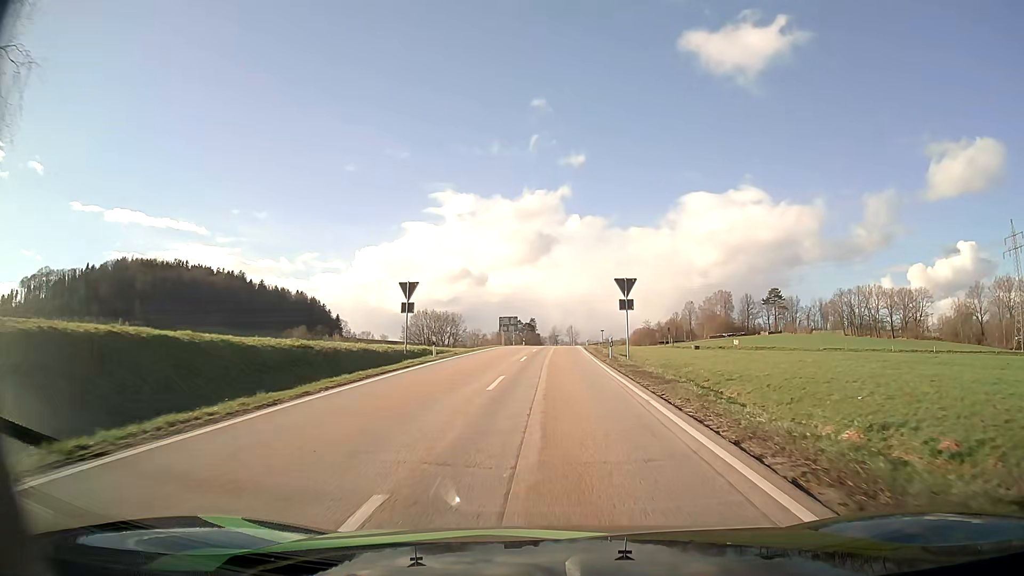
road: secondary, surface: asphalt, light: Day
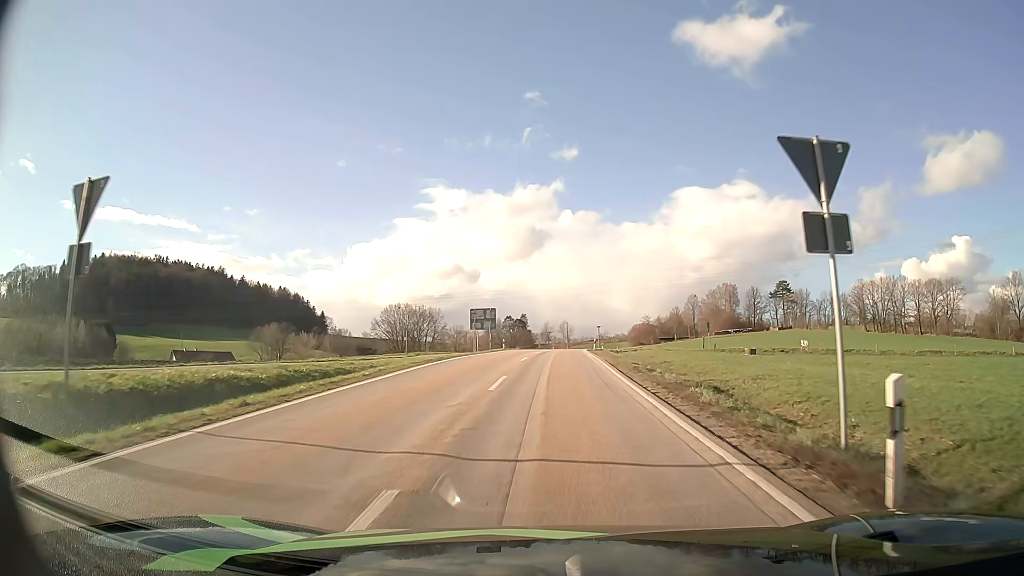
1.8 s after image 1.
(+0.2, +26.2) m; +1°
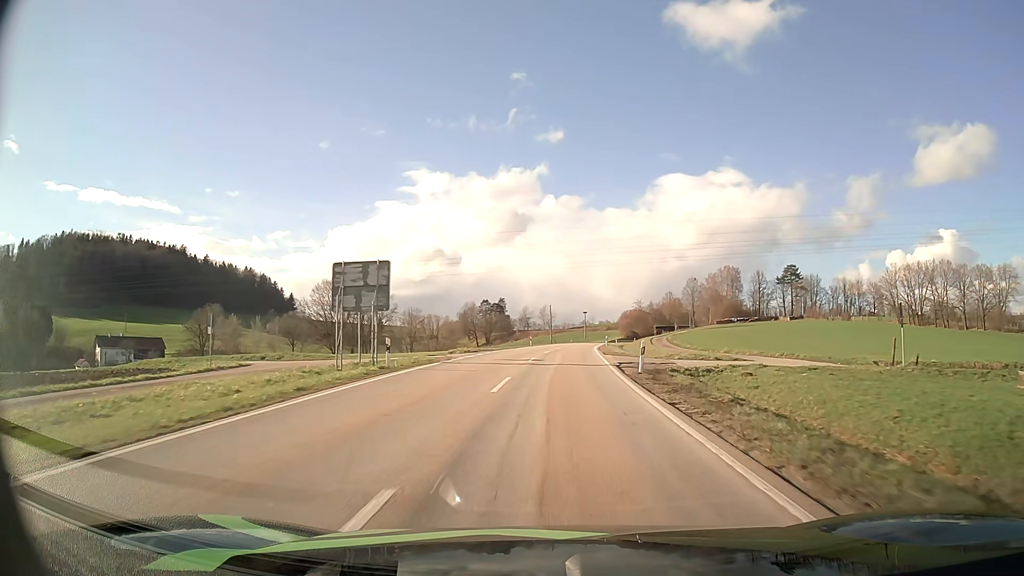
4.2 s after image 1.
(+0.4, +38.9) m; +2°
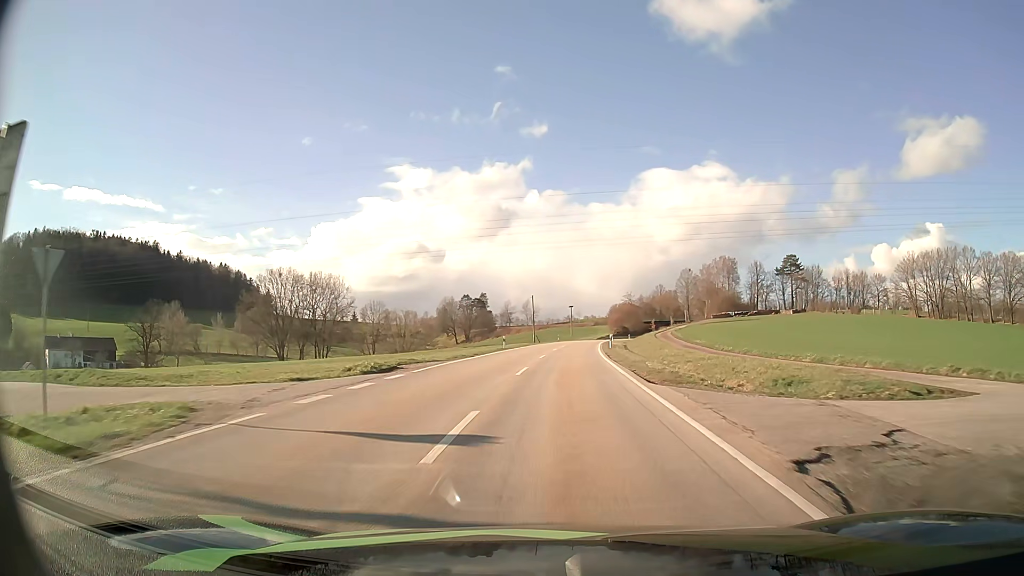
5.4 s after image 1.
(+0.2, +20.7) m; +1°
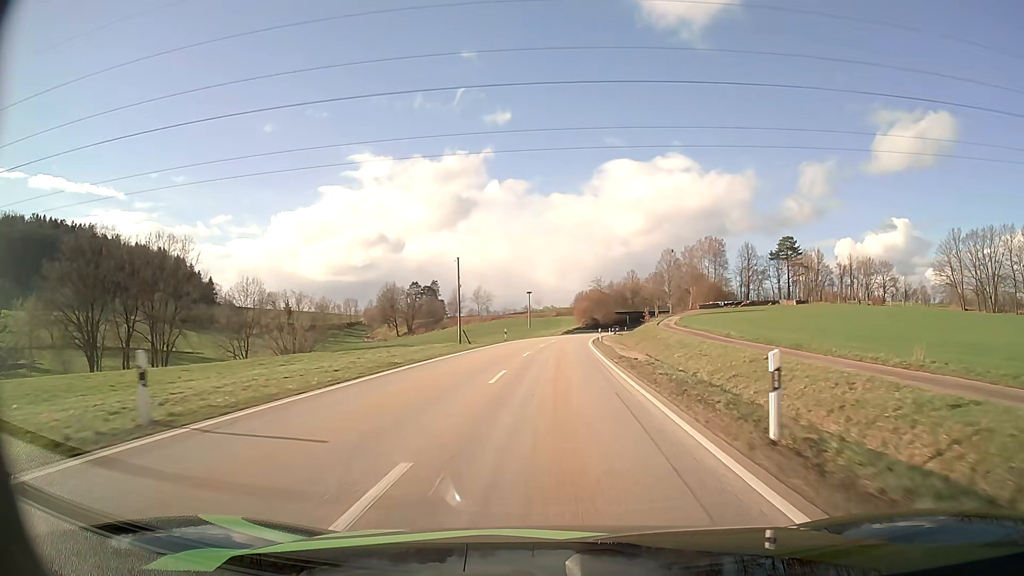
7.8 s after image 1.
(+1.5, +43.1) m; +3°
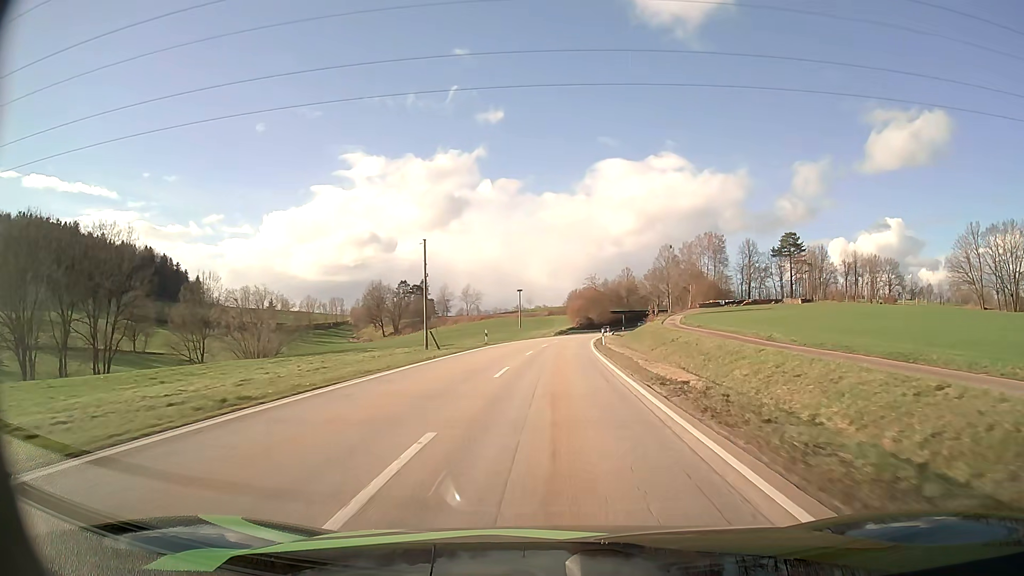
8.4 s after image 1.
(+0.1, +11.2) m; +1°
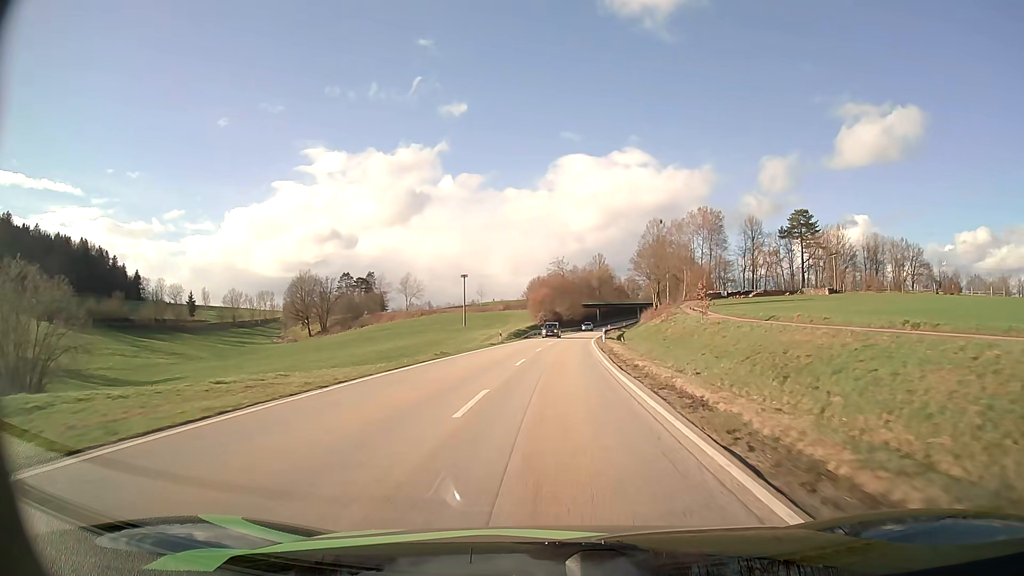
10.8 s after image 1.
(+1.2, +45.7) m; +3°
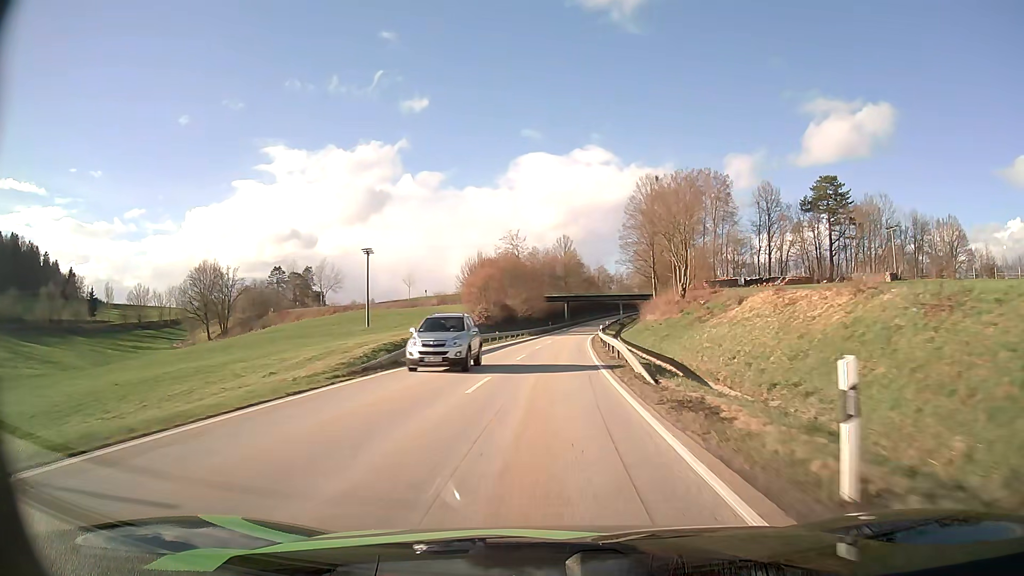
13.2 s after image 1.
(+1.7, +47.4) m; +4°
(0, +10) (0, +20) (0, +30) (+1, +40) (+1, +50) (+2, +60) (+2, +70) (+3, +80) (+4, +90) (+5, +100) m
